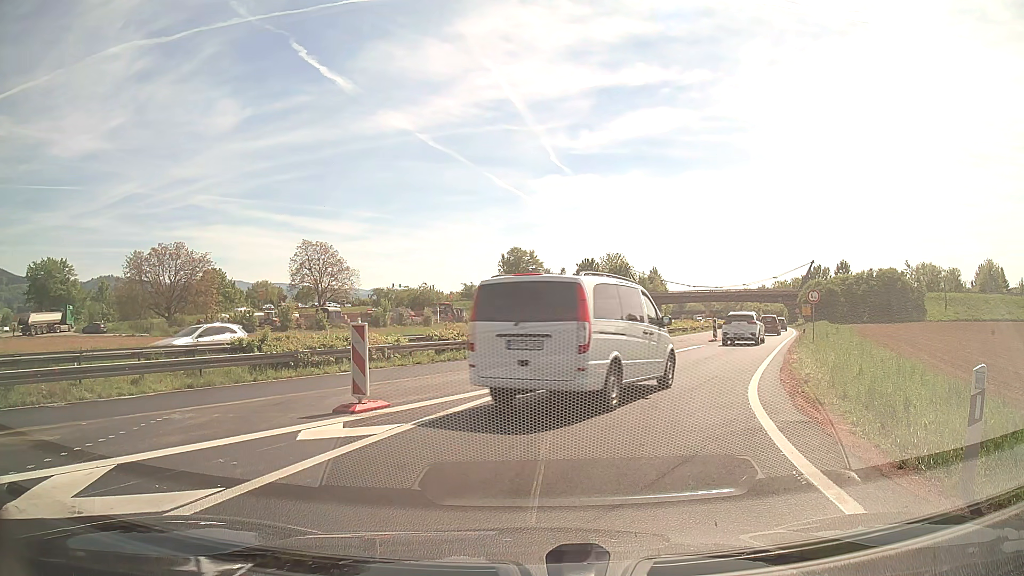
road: trunk_link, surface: asphalt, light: Day
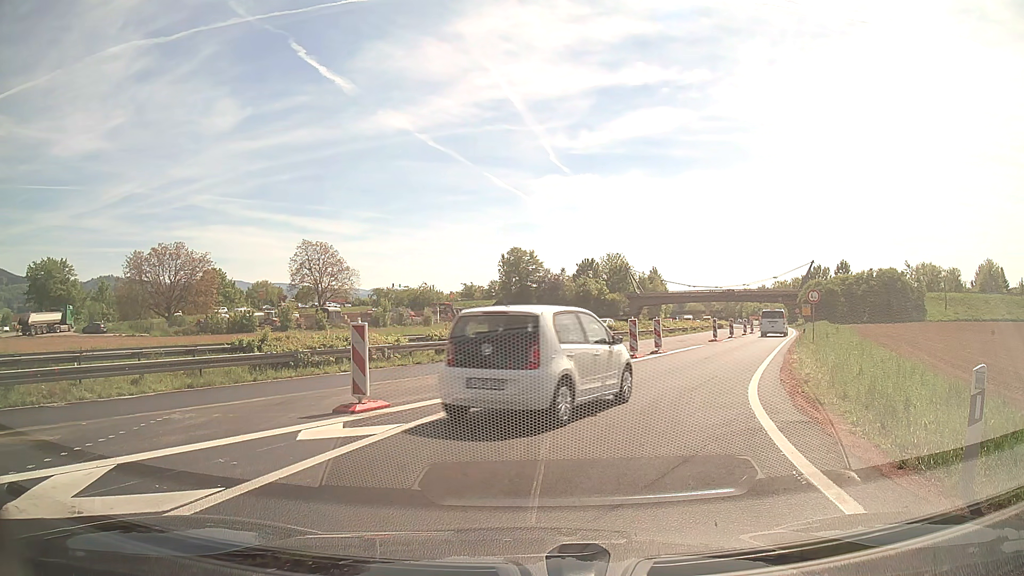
(0.0, 0.0) m; 0°
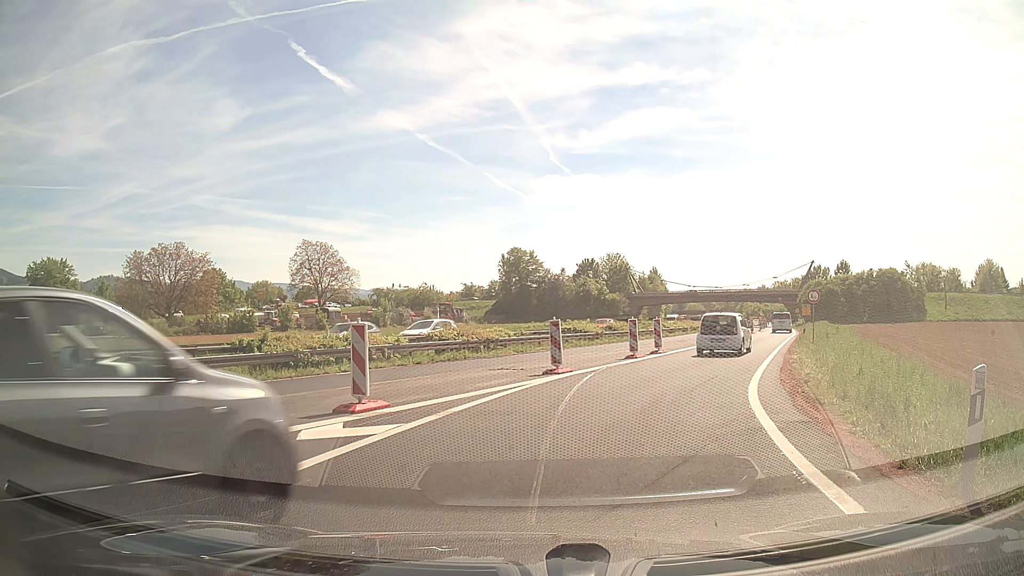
(0.0, 0.0) m; 0°
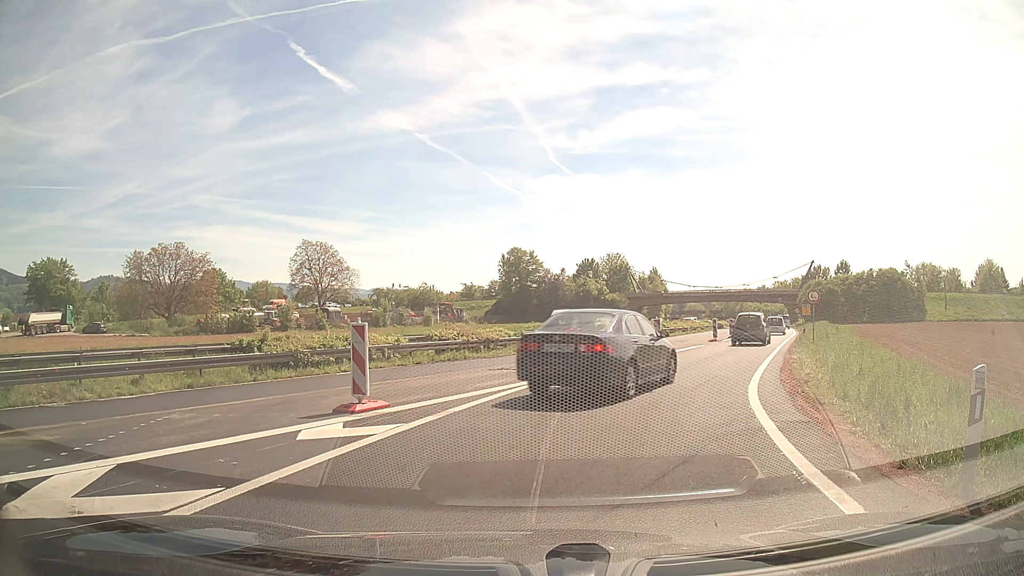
(0.0, 0.0) m; 0°
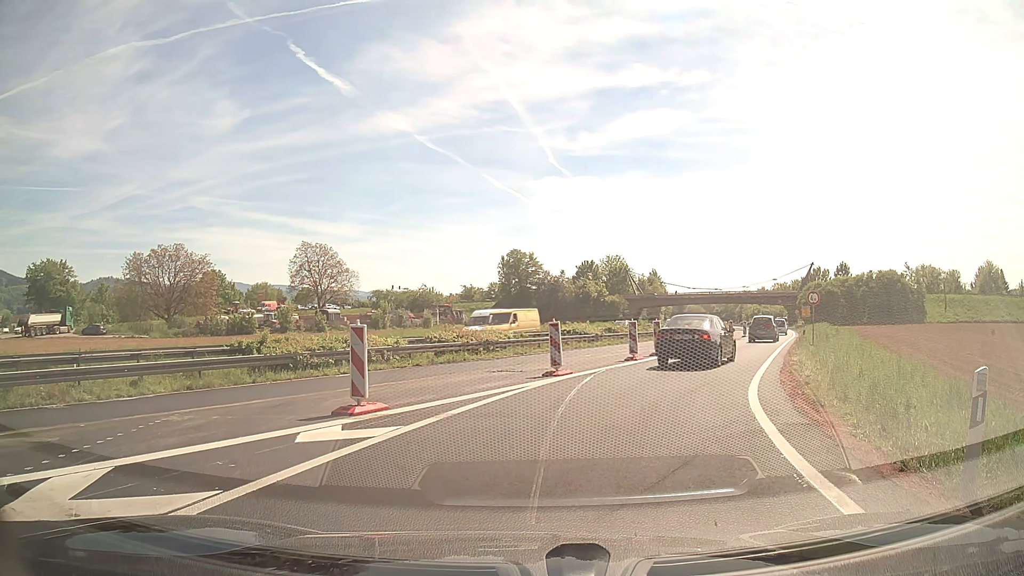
(0.0, 0.0) m; 0°
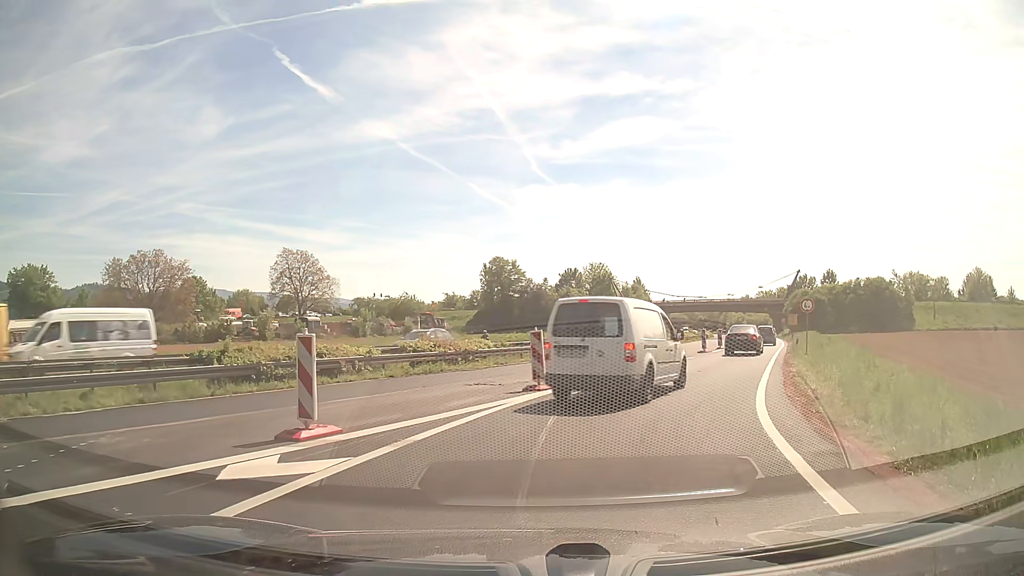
(0.0, +1.8) m; +2°
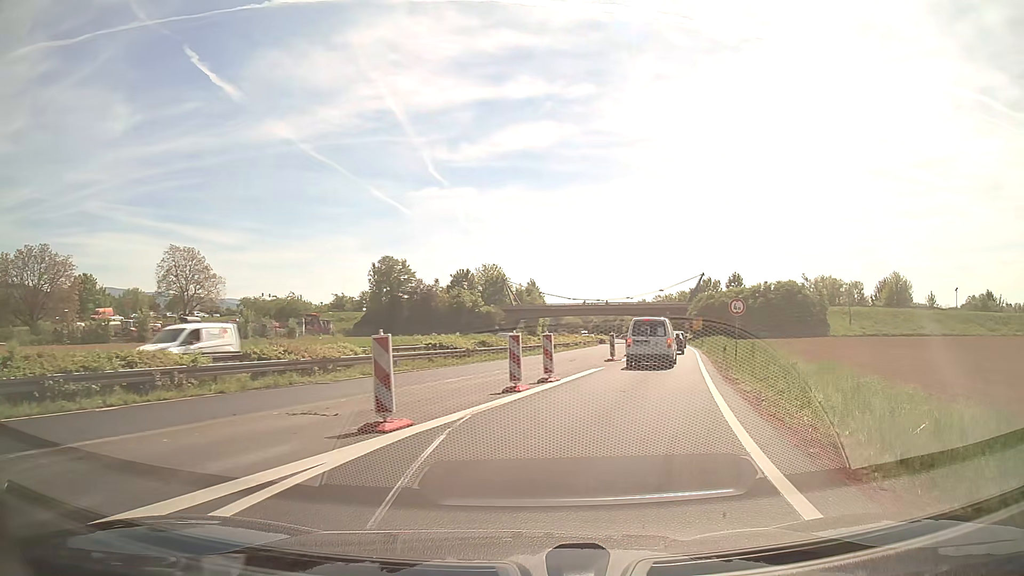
(+0.5, +5.9) m; +9°
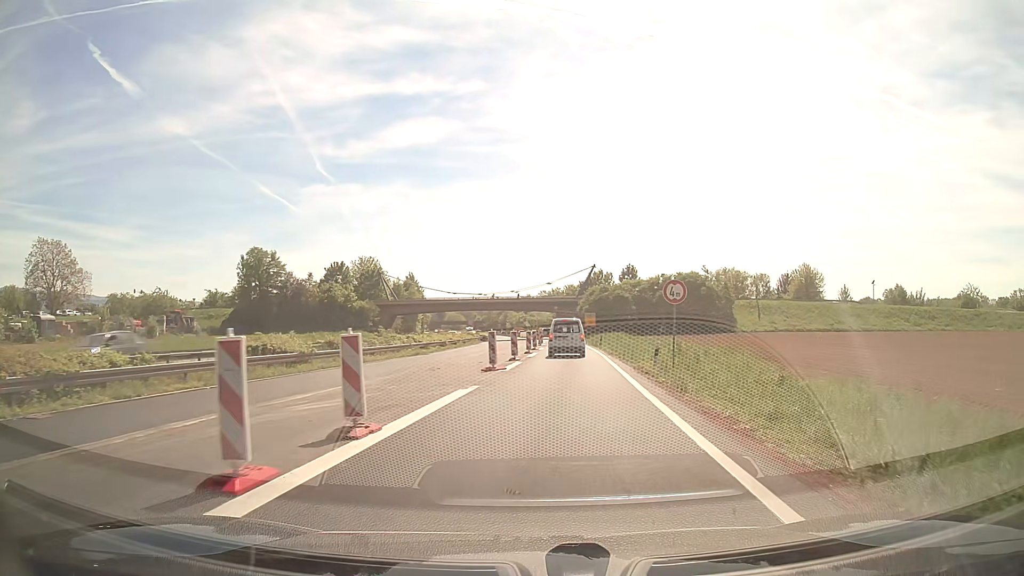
(+0.9, +9.9) m; +9°
(0, +10) (+1, +20) (+1, +30) (+2, +40) (+2, +50) (+3, +60) (+3, +70) (+3, +80) (+3, +90) (+3, +100) m
